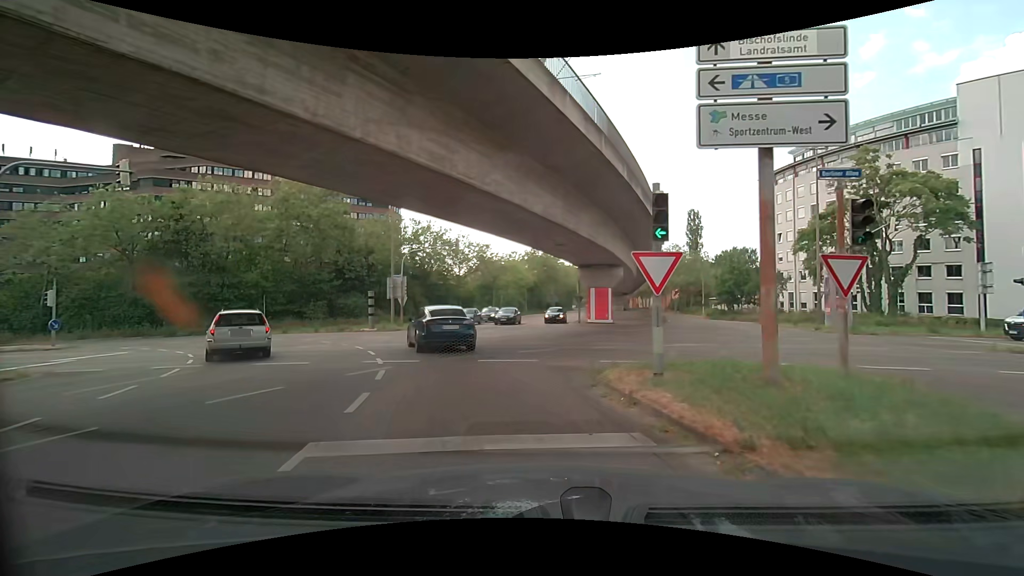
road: secondary_link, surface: asphalt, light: Day
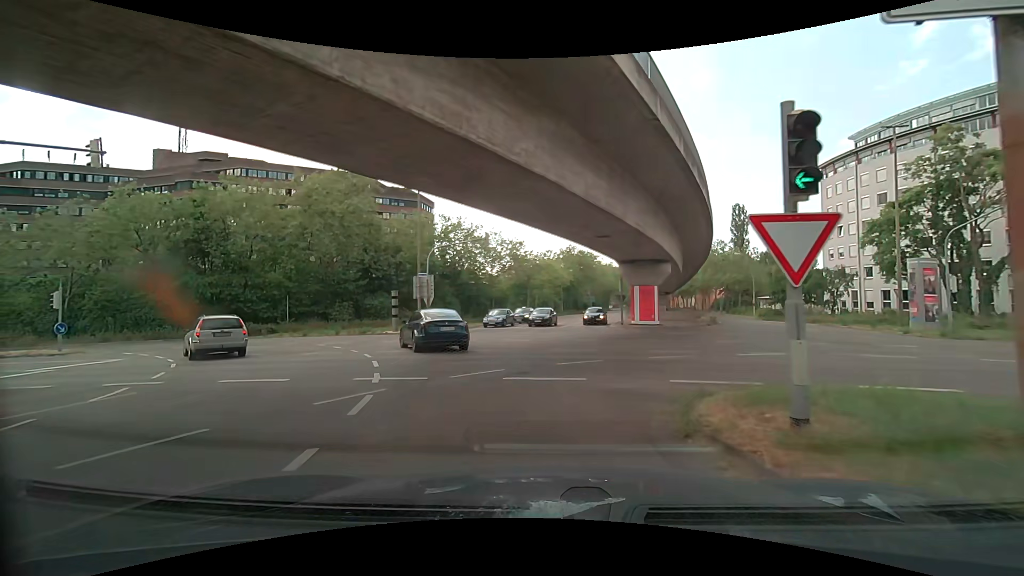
(-0.1, +3.3) m; -5°
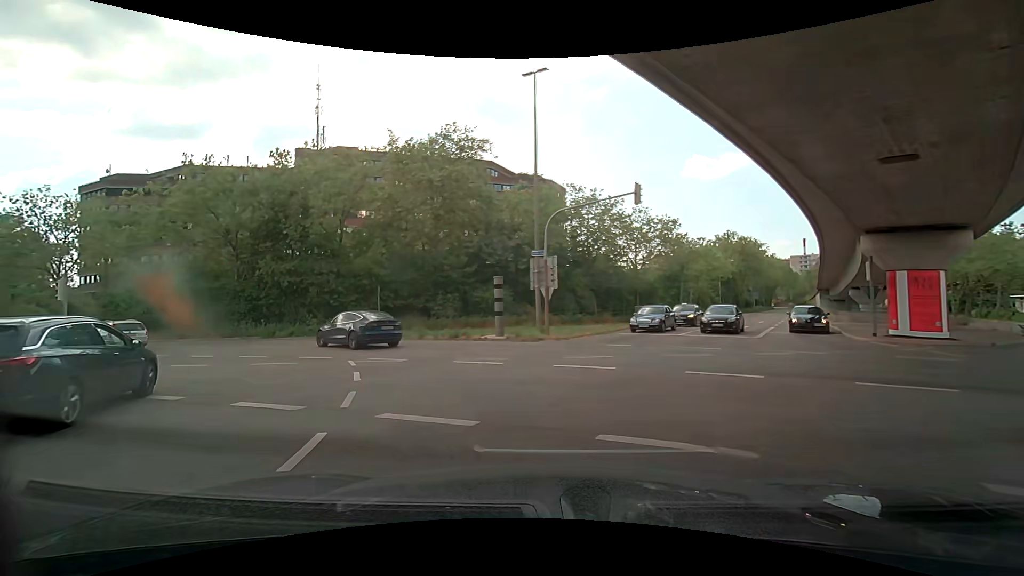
(-1.3, +11.5) m; -15°
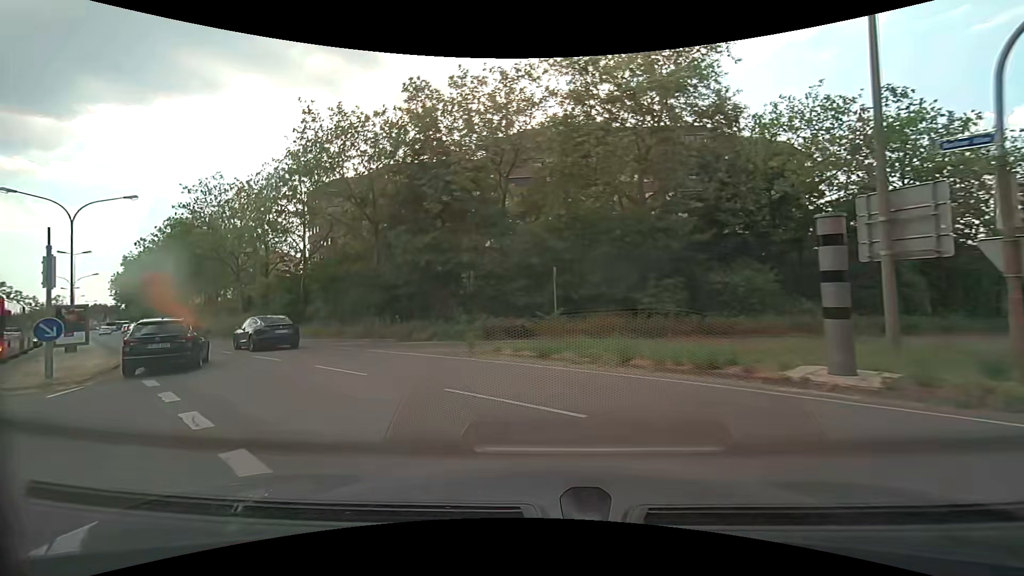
(-2.6, +12.7) m; -23°
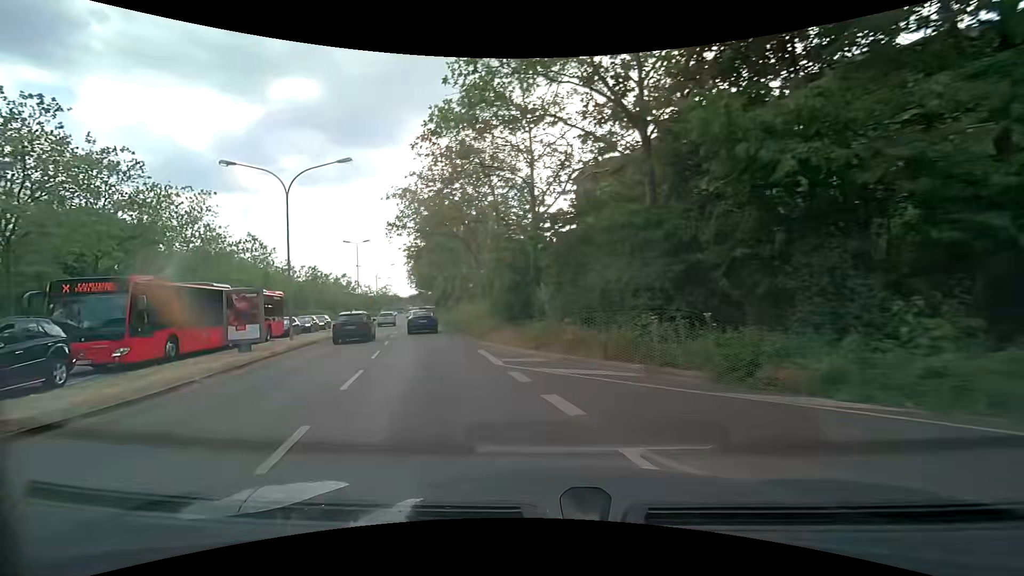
(-3.7, +13.6) m; -31°
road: secondary
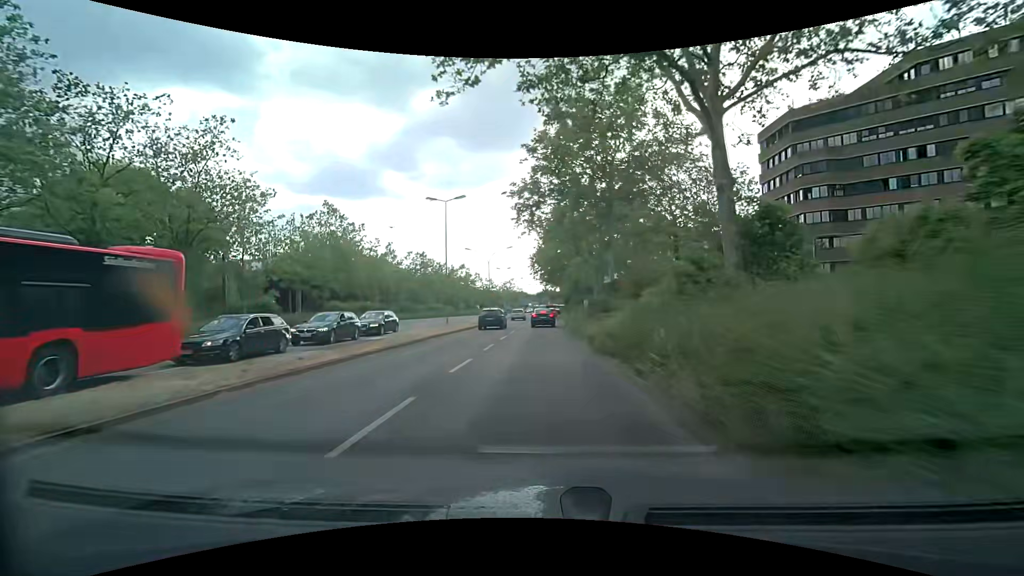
(-4.5, +22.9) m; -13°
(0, +10) (0, +20) (0, +30) (0, +40) (0, +50) (0, +60) (0, +70) (0, +80) (+1, +90) (+1, +100) m
